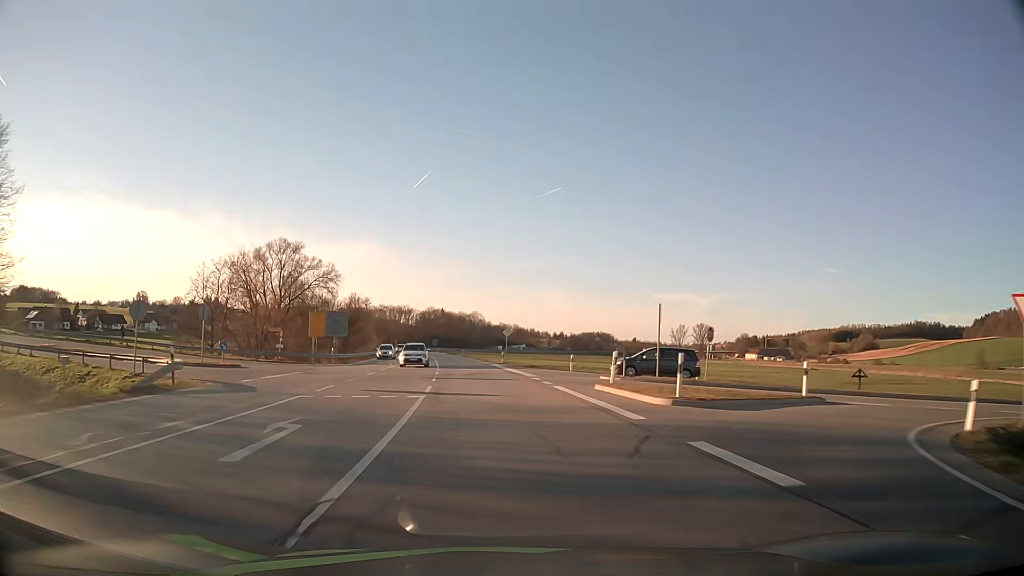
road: secondary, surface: asphalt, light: Day
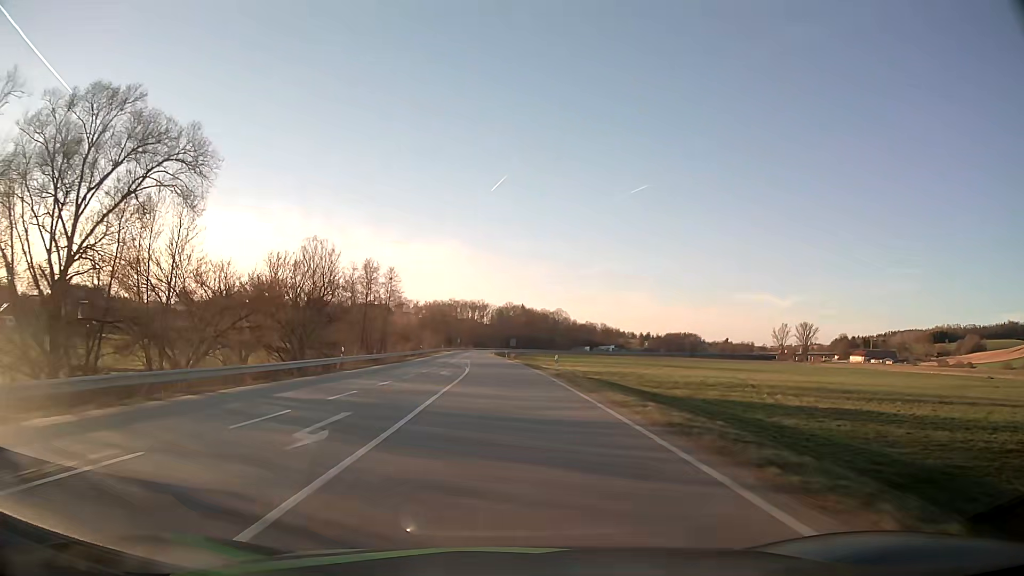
(-4.3, +61.8) m; -7°
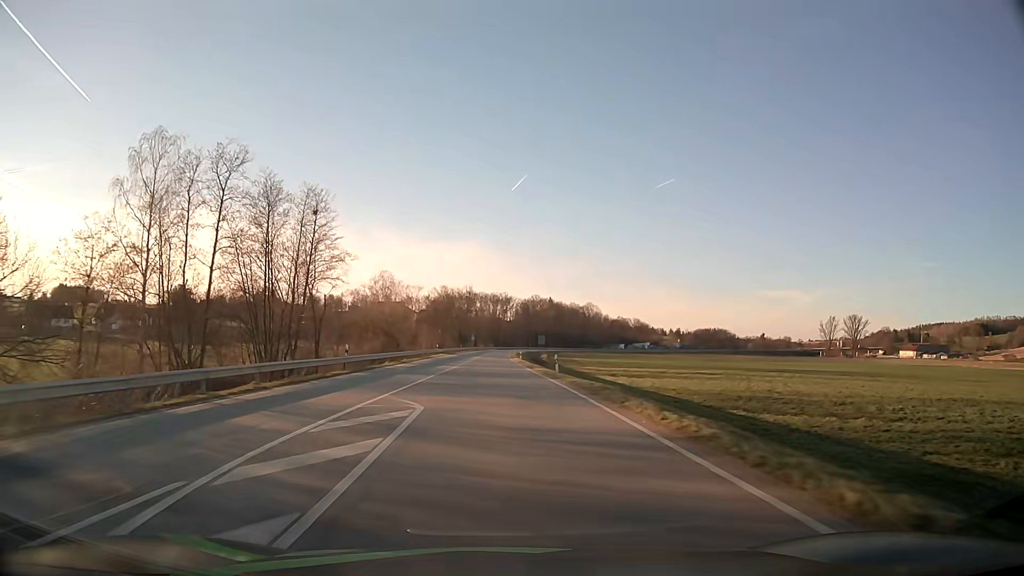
(-1.1, +49.6) m; -2°
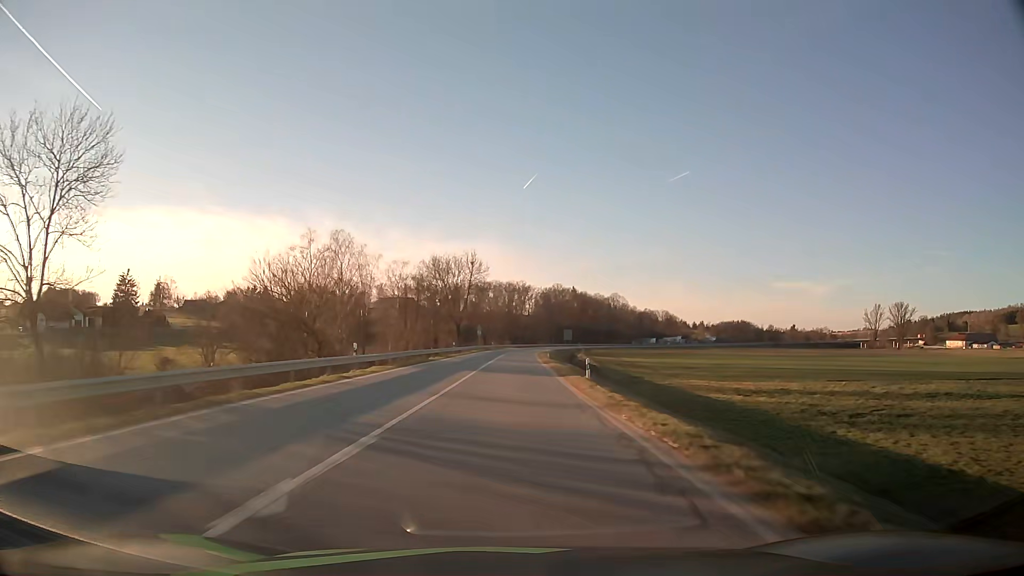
(-0.7, +49.7) m; -1°
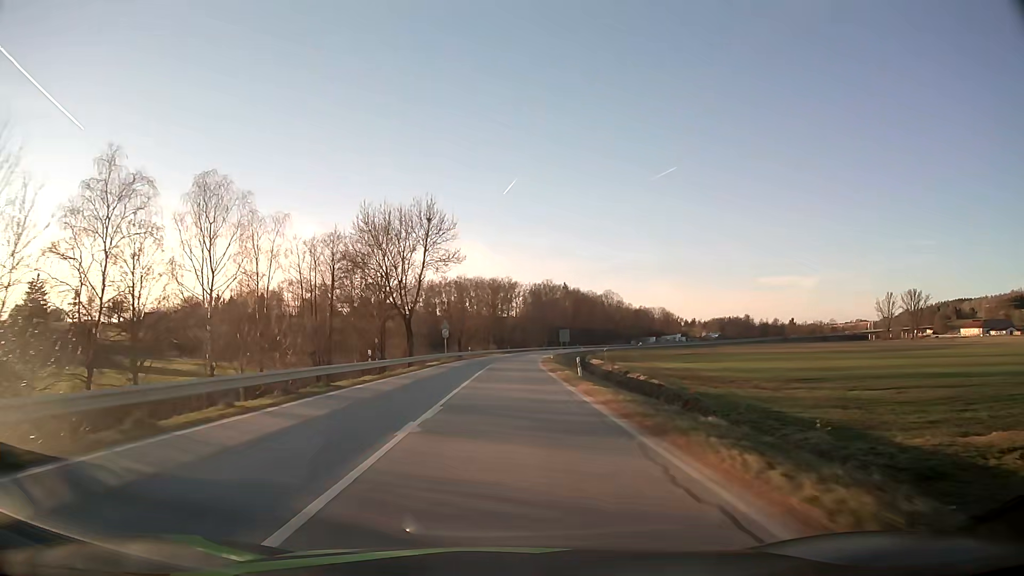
(+0.3, +37.4) m; +1°
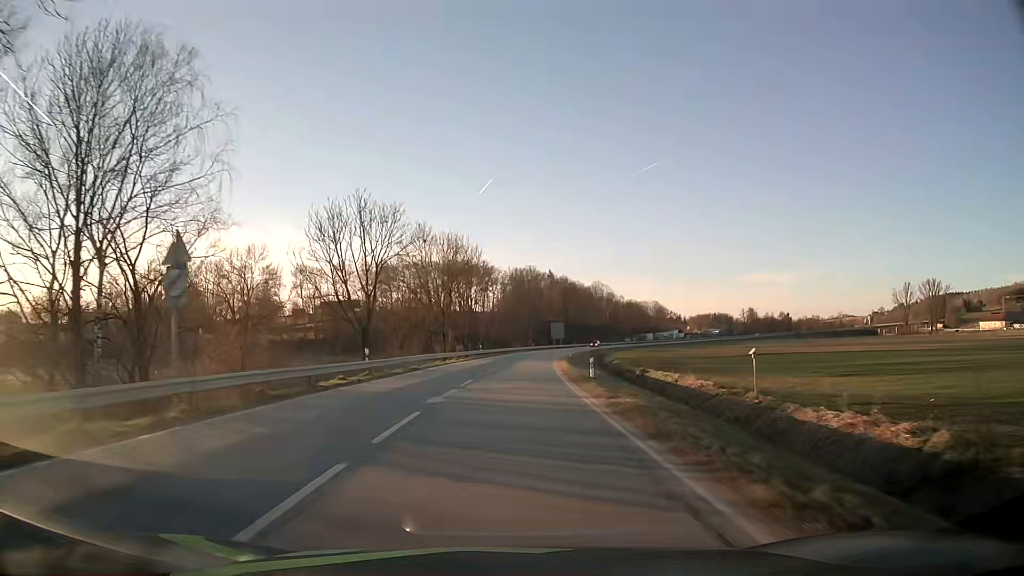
(+0.8, +49.9) m; +2°
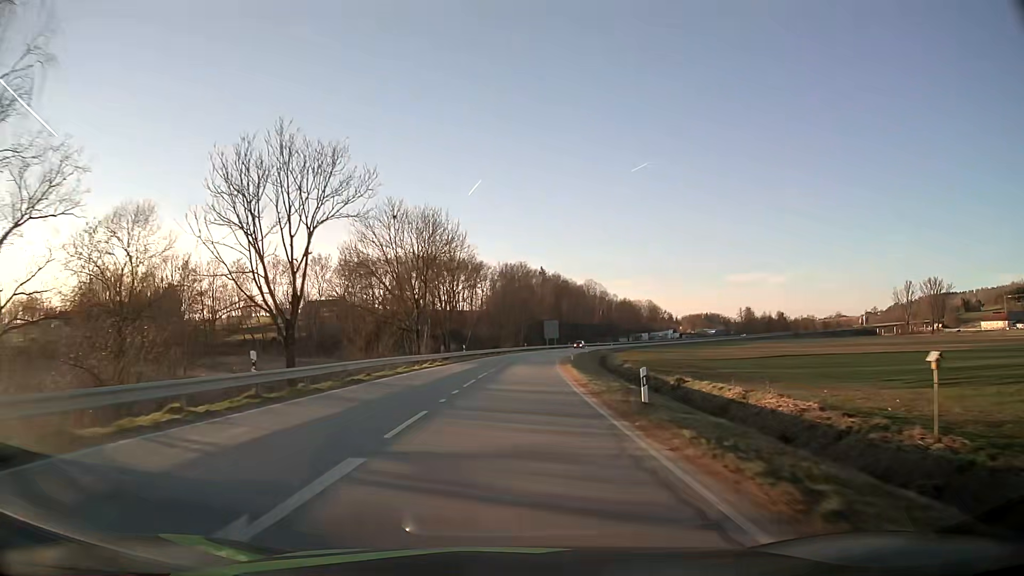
(+0.1, +12.5) m; +1°
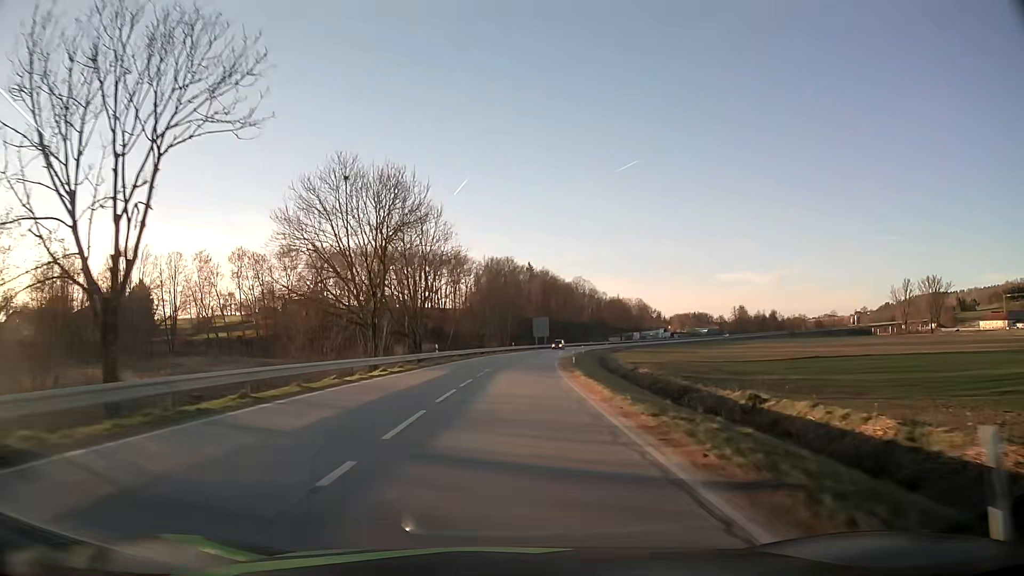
(+0.1, +12.6) m; +1°
(0, +10) (0, +20) (+1, +30) (+2, +40) (+2, +50) (+3, +60) (+4, +70) (+6, +80) (+7, +90) (+9, +99) m
